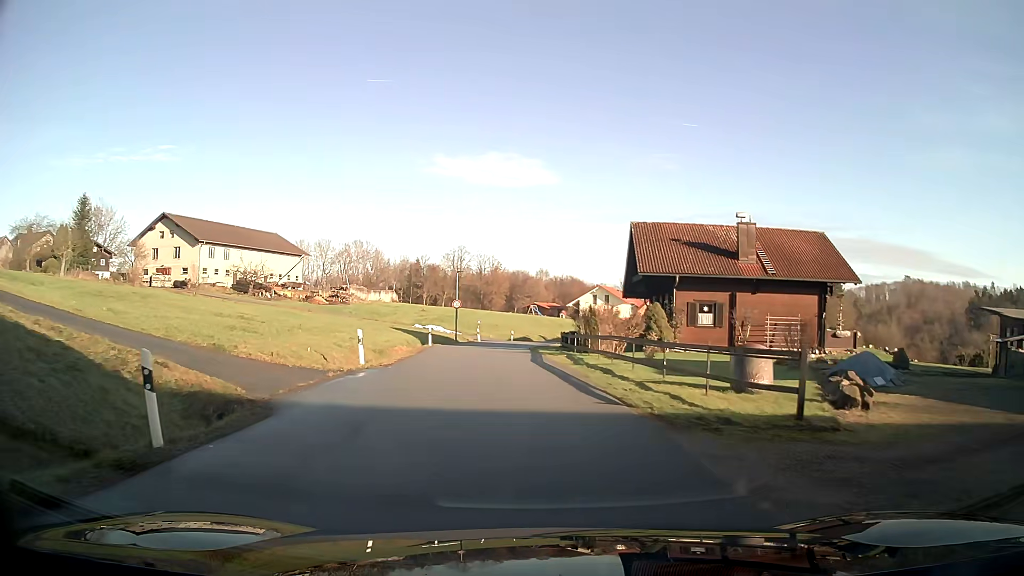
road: residential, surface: asphalt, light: Day
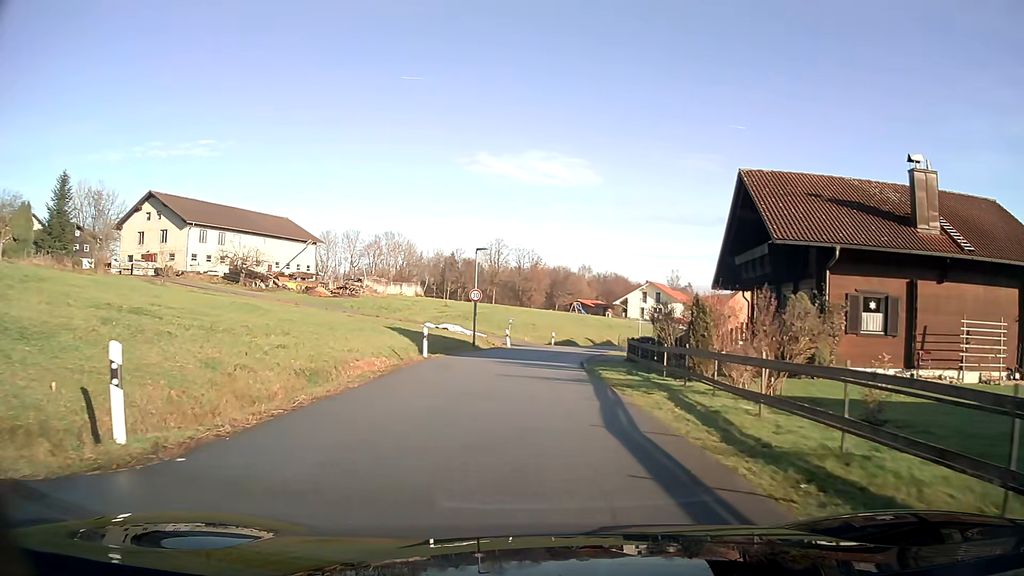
(-0.4, +13.7) m; -3°
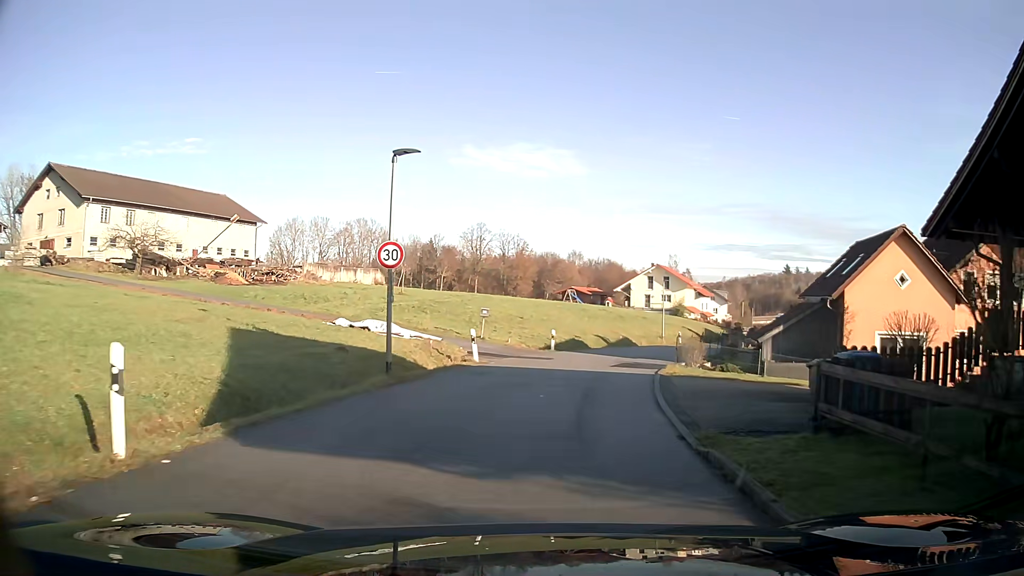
(+0.1, +18.5) m; +3°
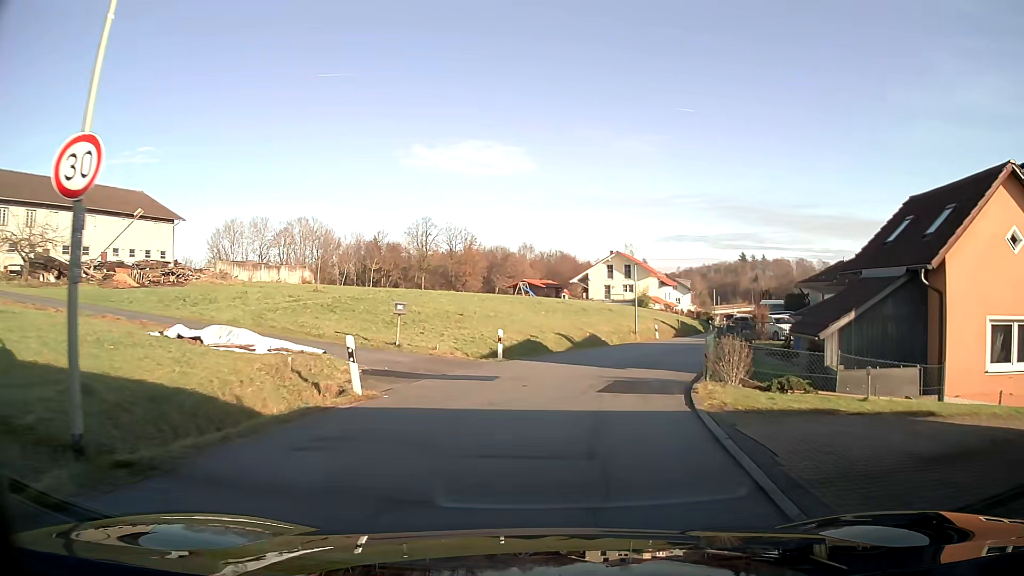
(+0.3, +9.4) m; +4°
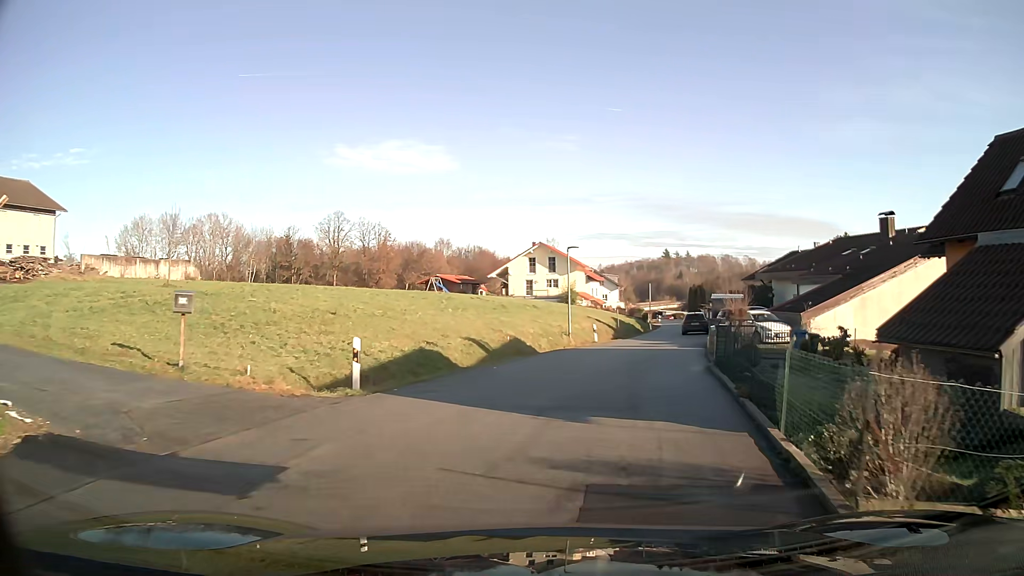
(+0.6, +9.4) m; +7°
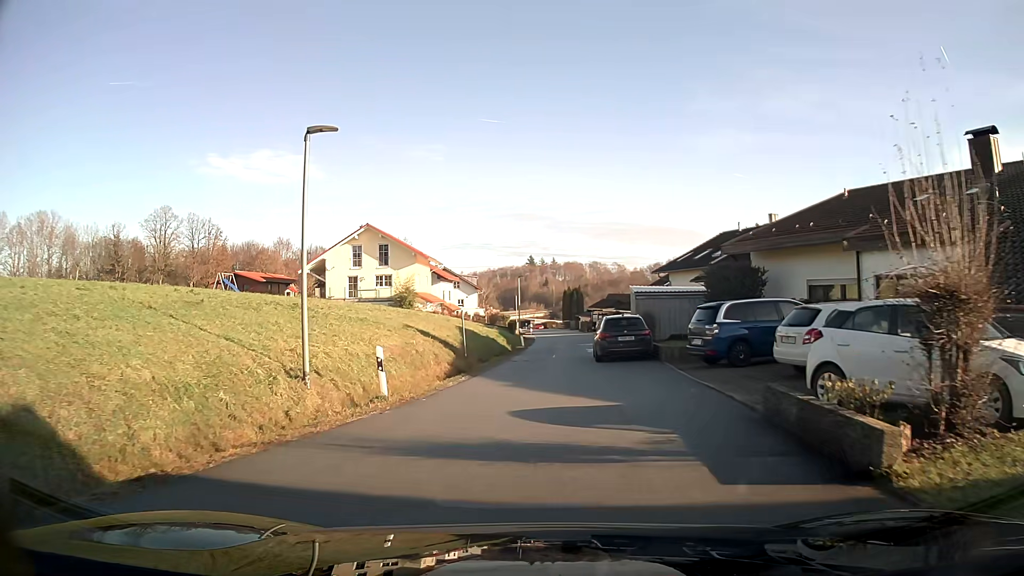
(+2.8, +23.3) m; +9°
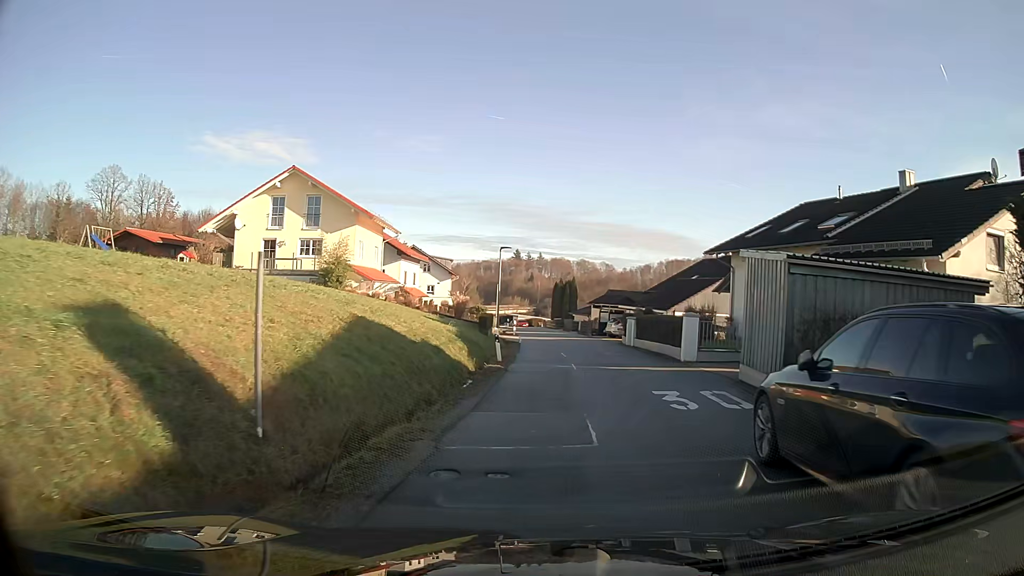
(+0.2, +18.6) m; +3°
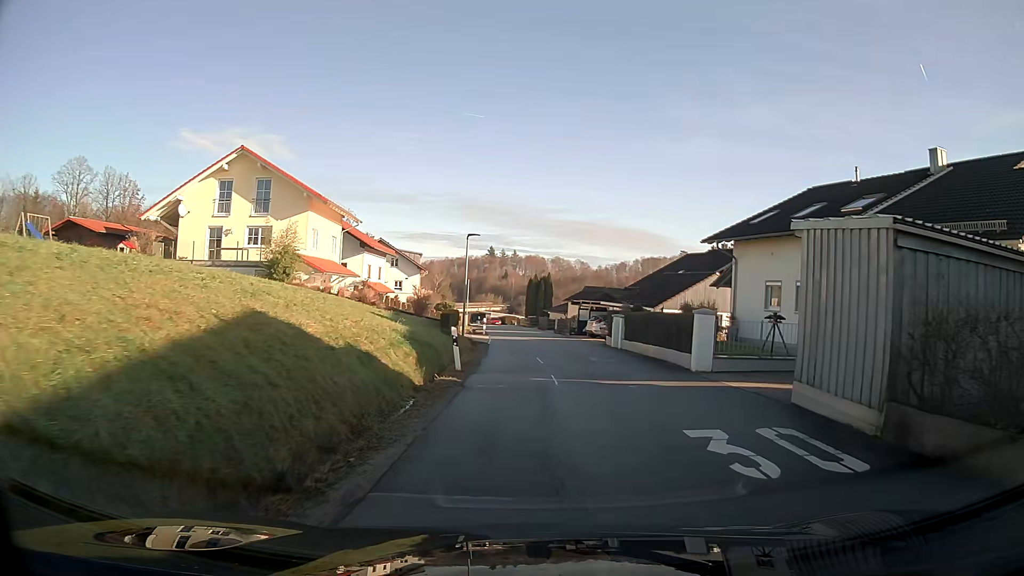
(+0.1, +4.6) m; +2°
